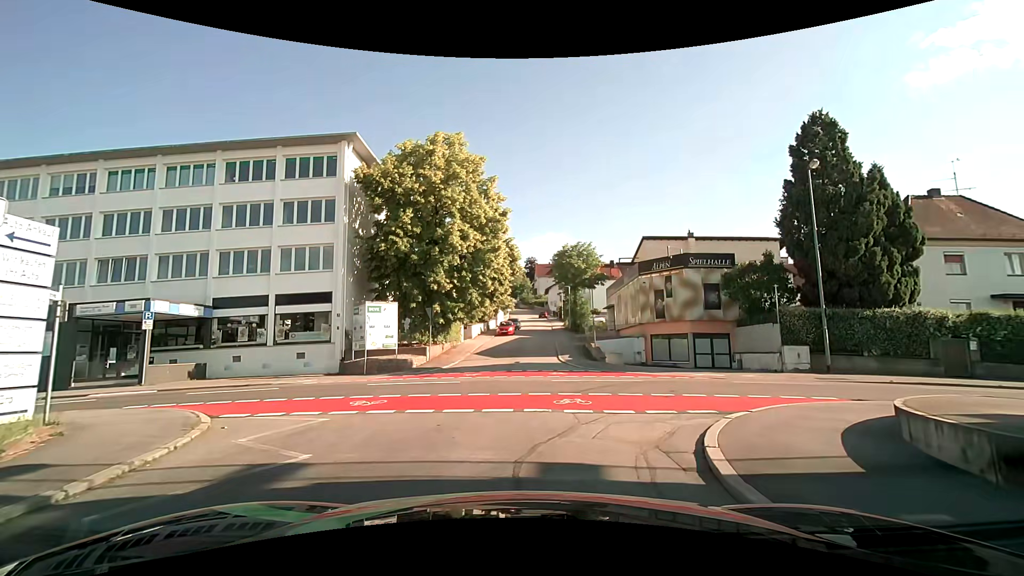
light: Day
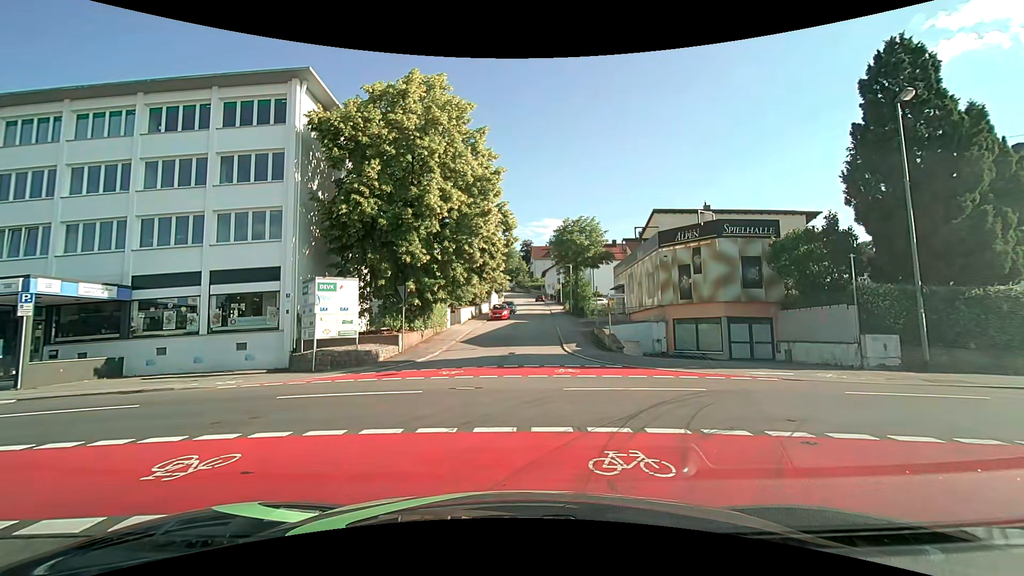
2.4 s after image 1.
(+0.1, +5.8) m; +1°
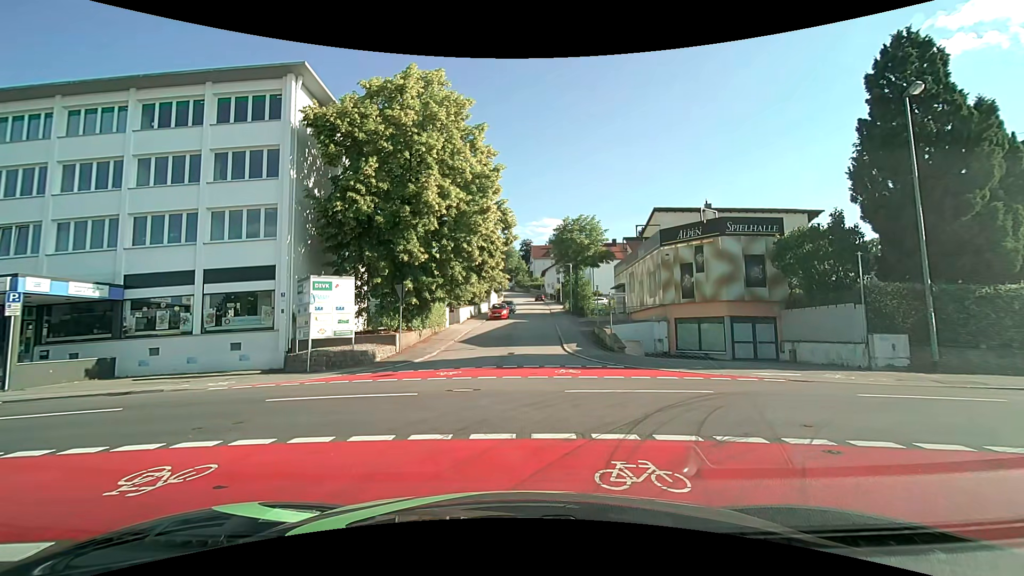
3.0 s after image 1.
(0.0, +0.4) m; 0°
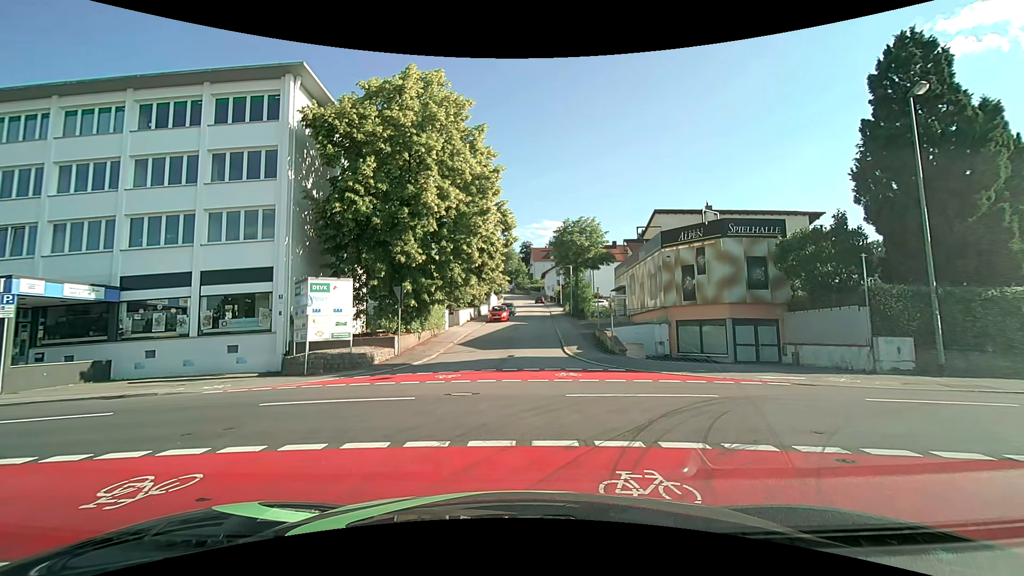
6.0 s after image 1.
(0.0, +0.3) m; 0°
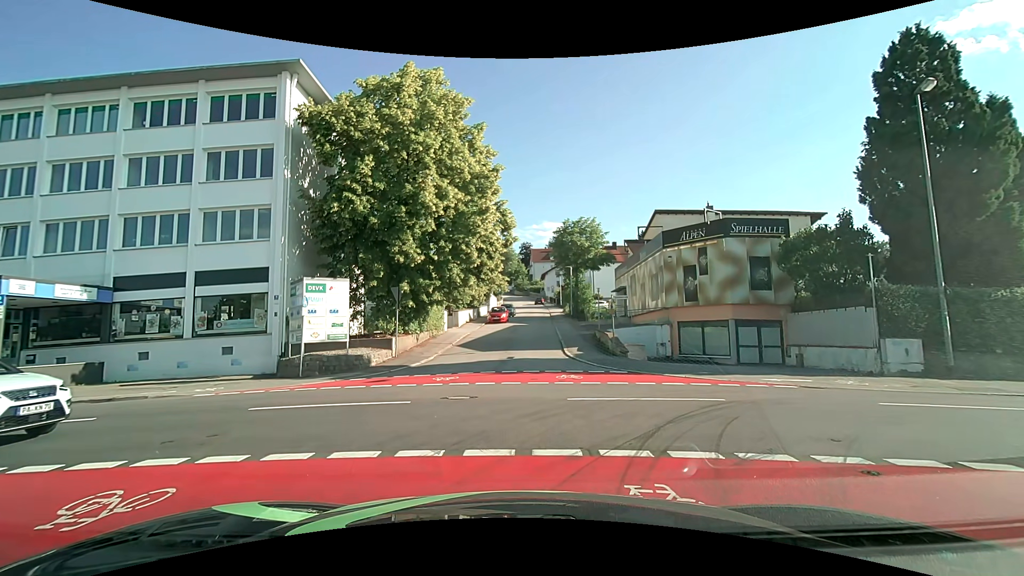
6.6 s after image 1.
(0.0, +0.4) m; 0°
